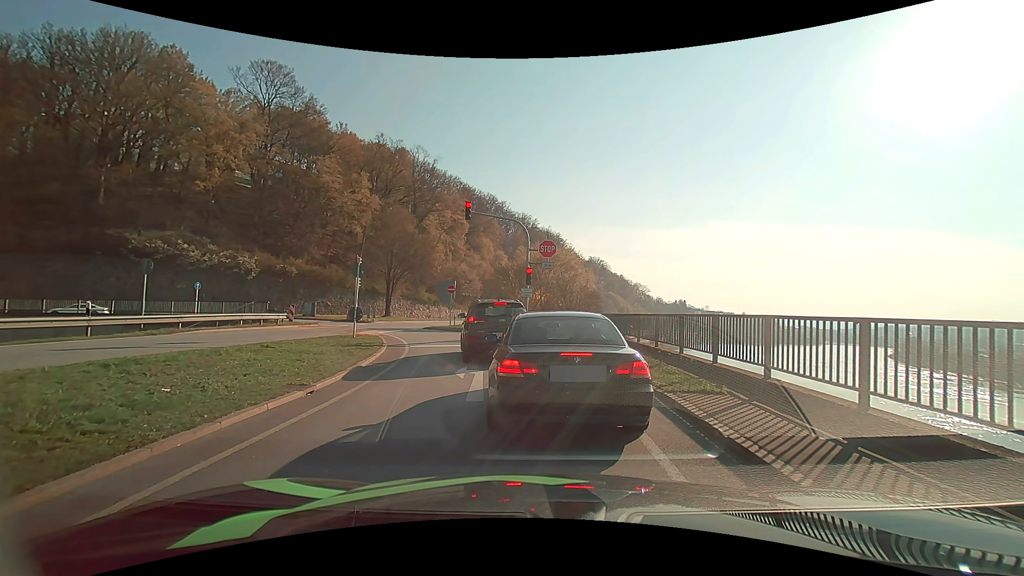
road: primary_link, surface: asphalt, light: Day
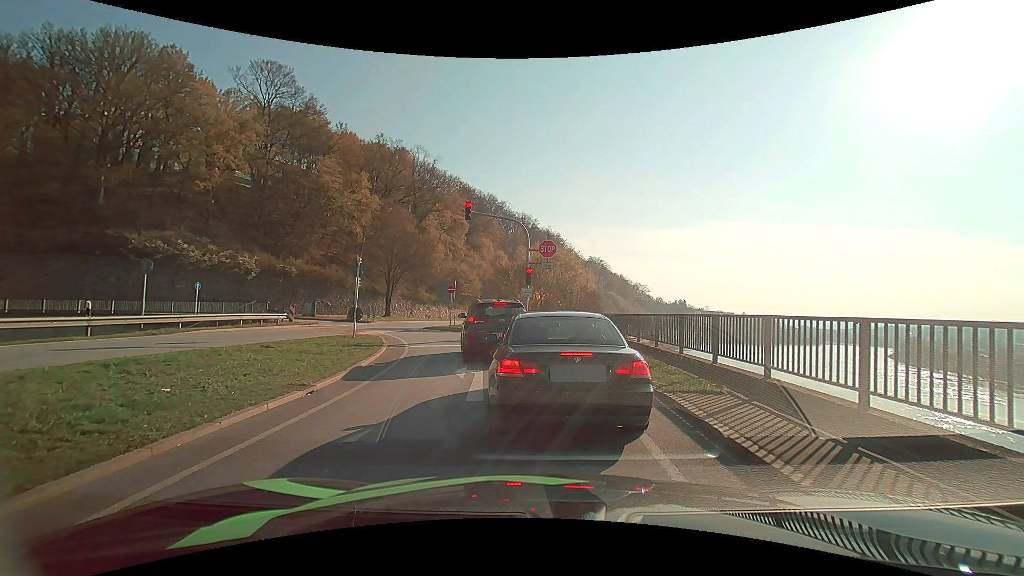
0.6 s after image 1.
(0.0, 0.0) m; 0°
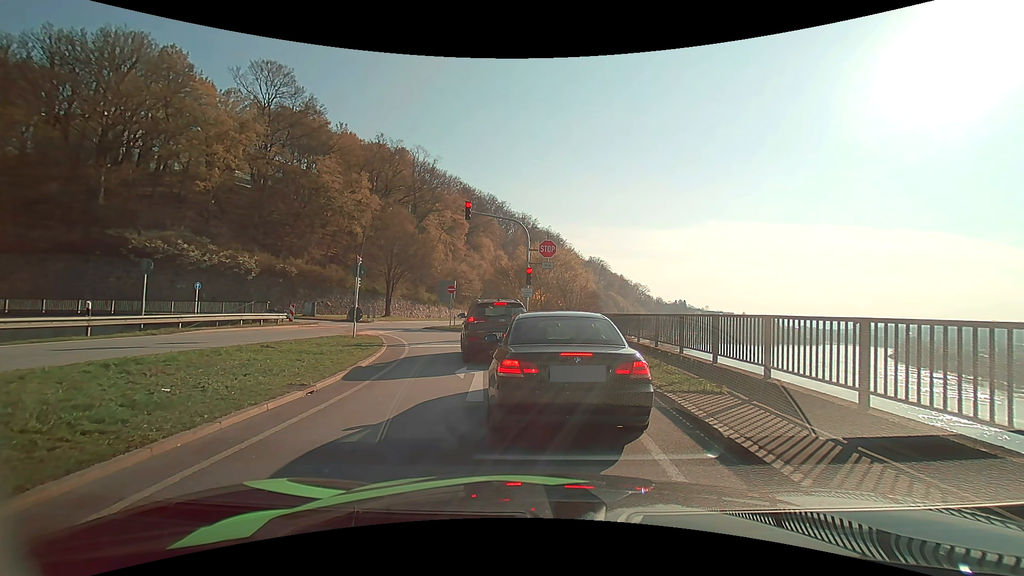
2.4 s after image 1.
(0.0, 0.0) m; 0°
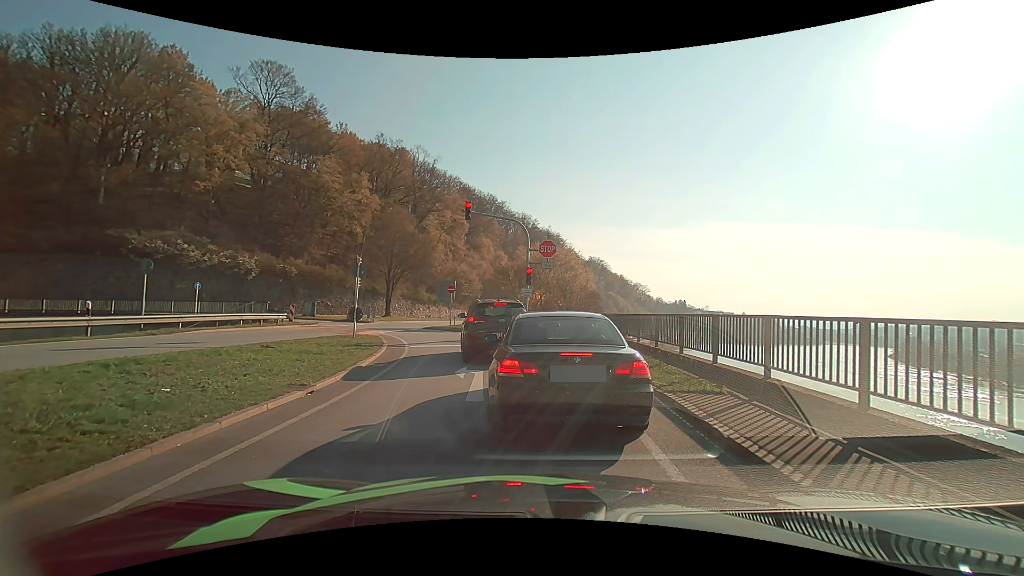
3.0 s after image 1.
(0.0, 0.0) m; 0°
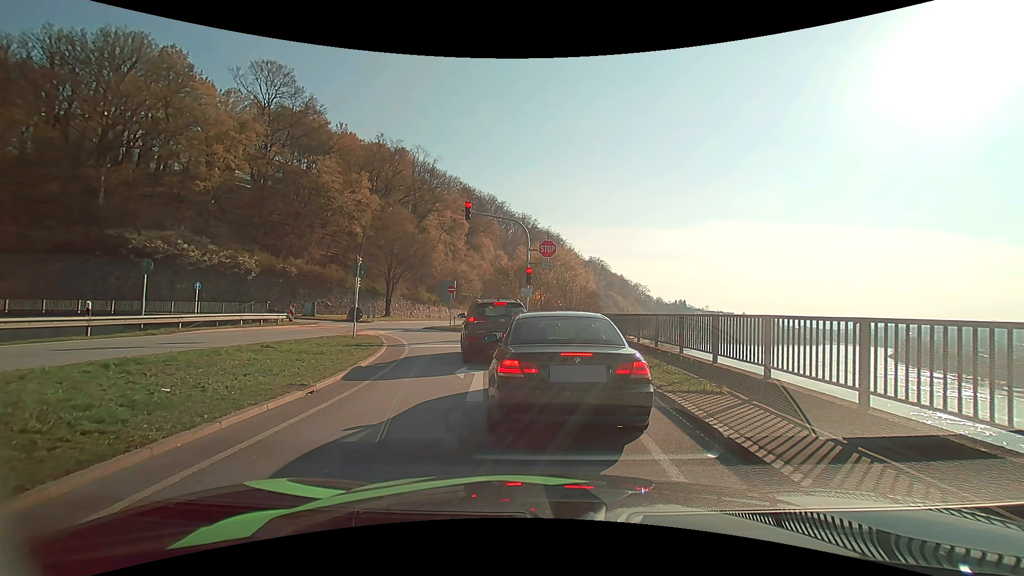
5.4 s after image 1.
(0.0, 0.0) m; 0°
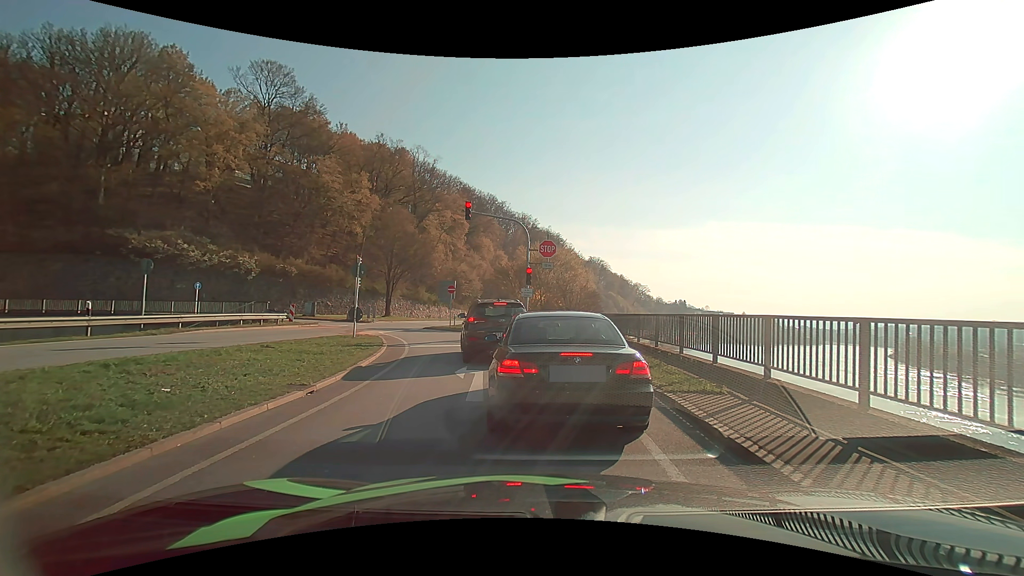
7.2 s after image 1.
(0.0, 0.0) m; 0°
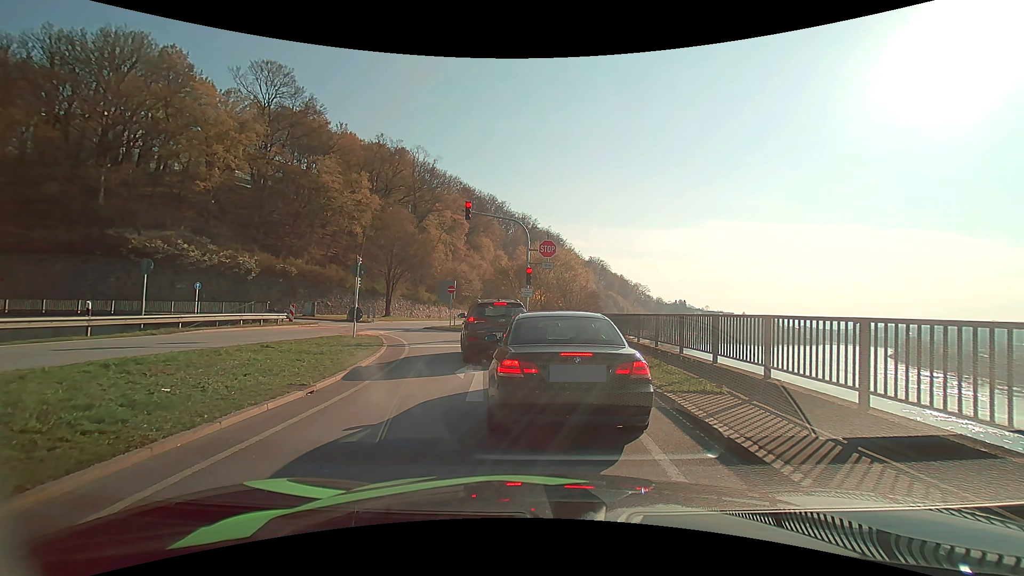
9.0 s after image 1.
(0.0, 0.0) m; 0°
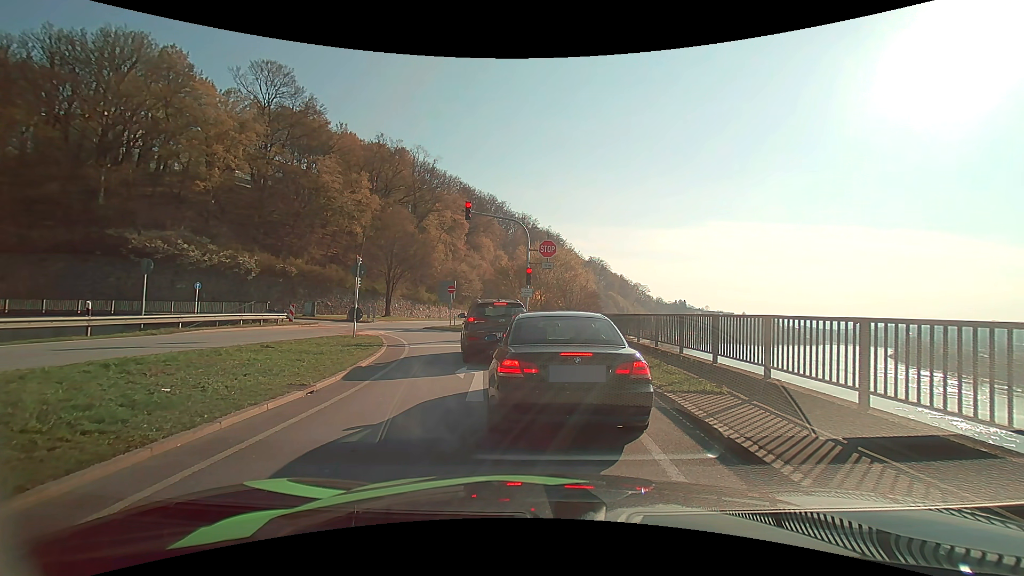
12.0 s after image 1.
(0.0, 0.0) m; 0°
(-1, +10) (-2, +20) (-6, +29) (-13, +36) (-22, +40) (-32, +41) (-42, +39) (-51, +35) (-60, +30) (-68, +25) m
